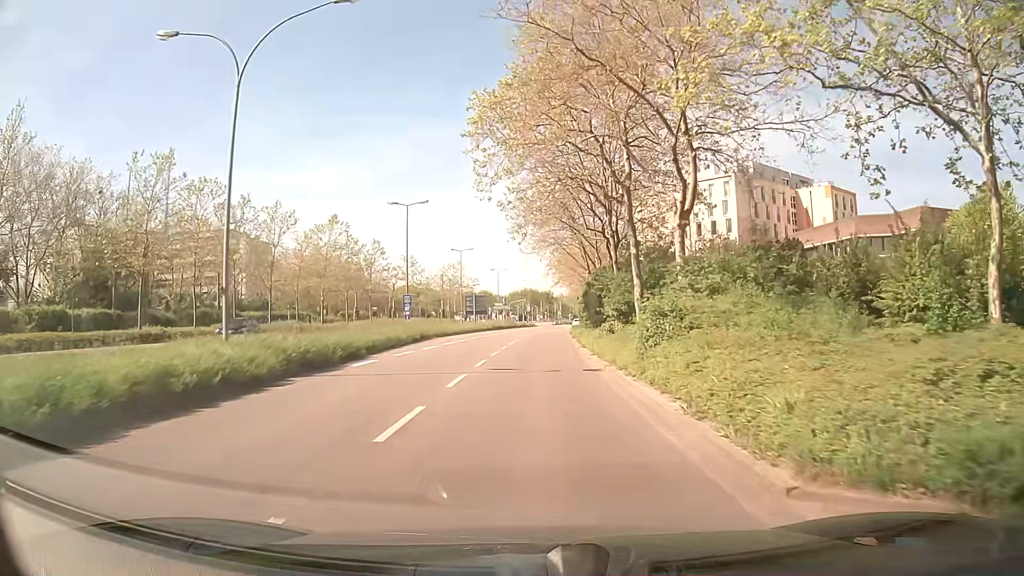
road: secondary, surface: asphalt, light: Day
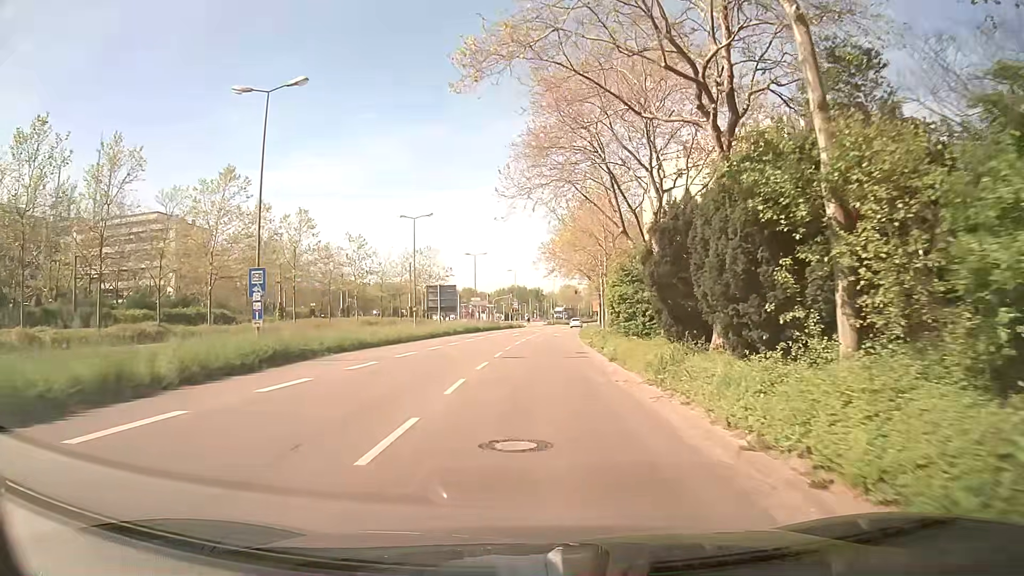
(+0.2, +25.2) m; +1°
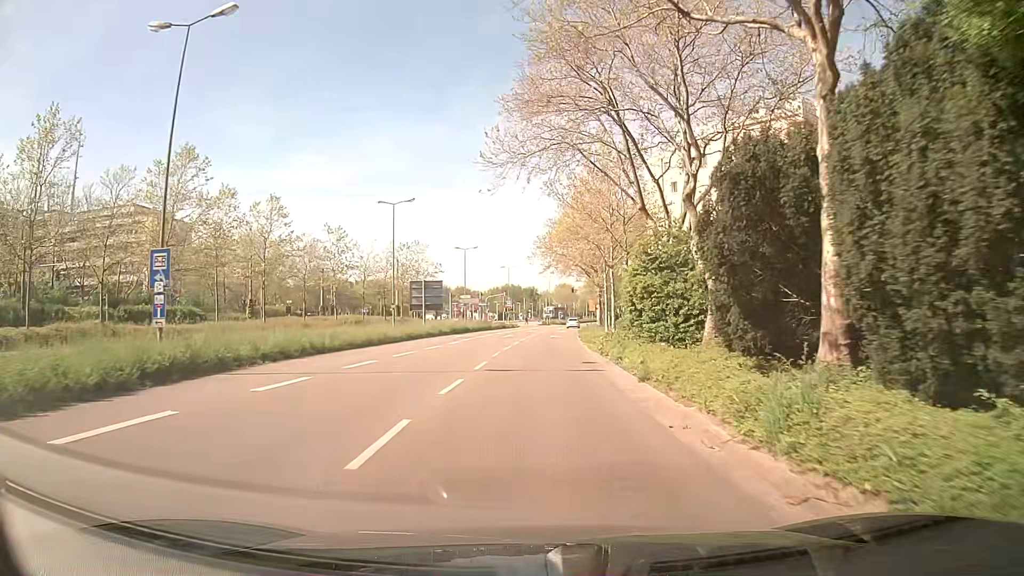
(0.0, +6.2) m; 0°
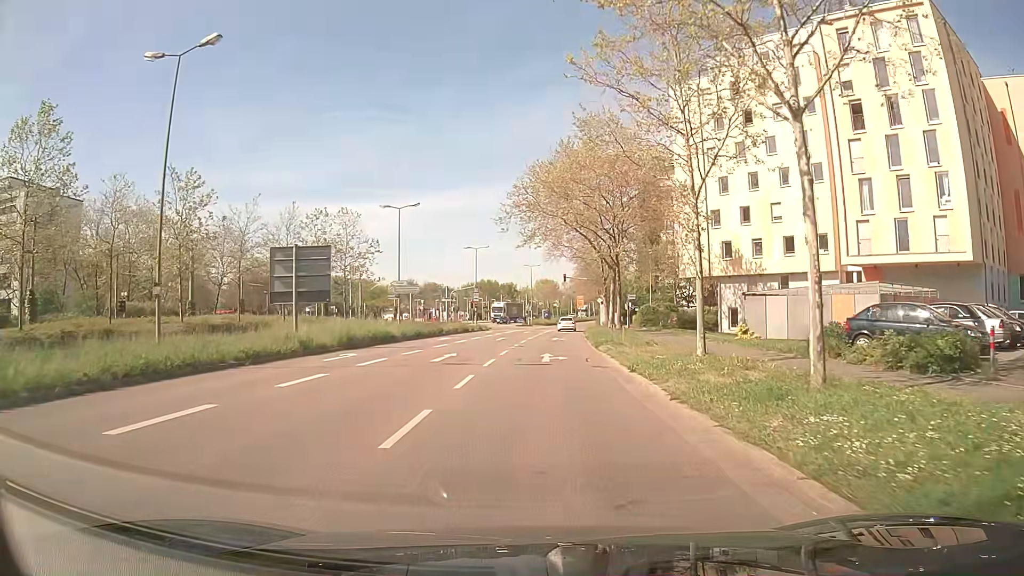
(+0.4, +28.8) m; +2°
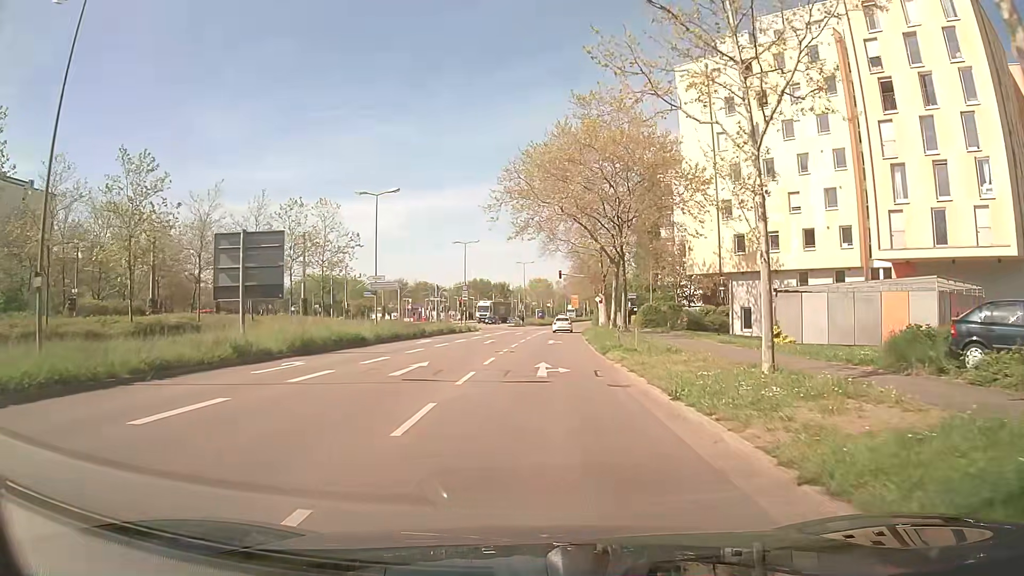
(0.0, +5.2) m; 0°
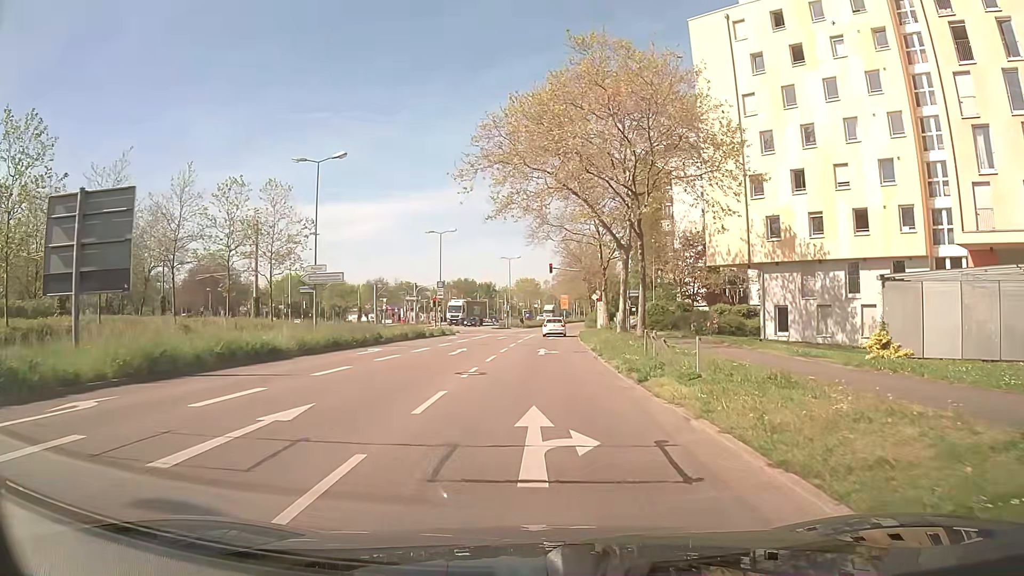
(+0.1, +10.0) m; +1°
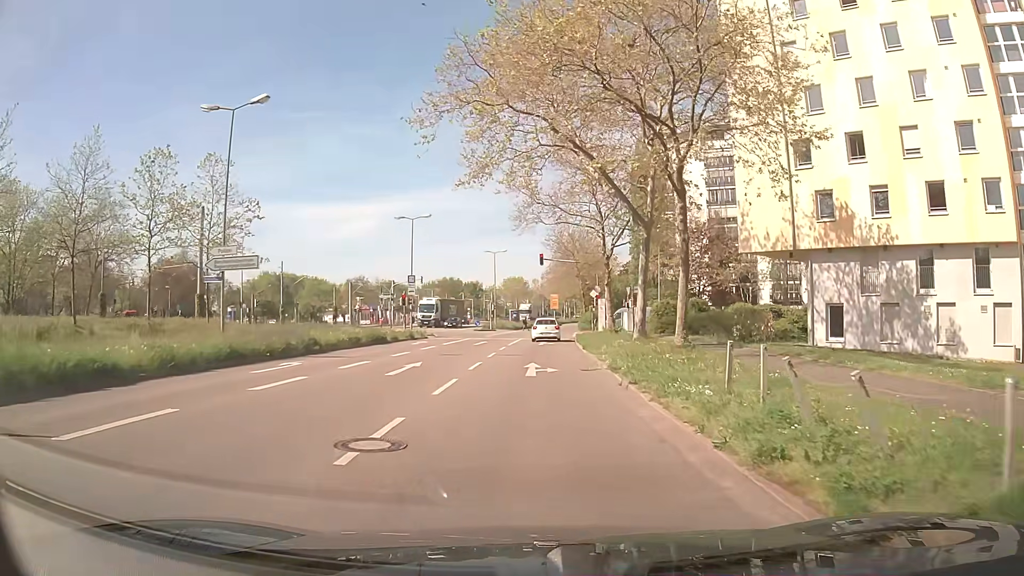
(+0.1, +9.3) m; +1°
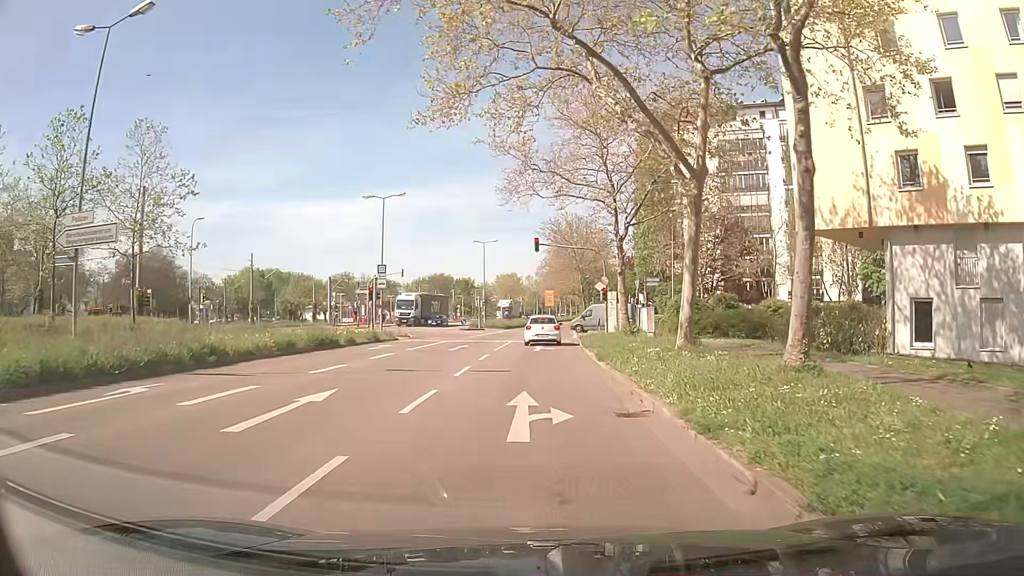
(-0.1, +8.6) m; -1°
